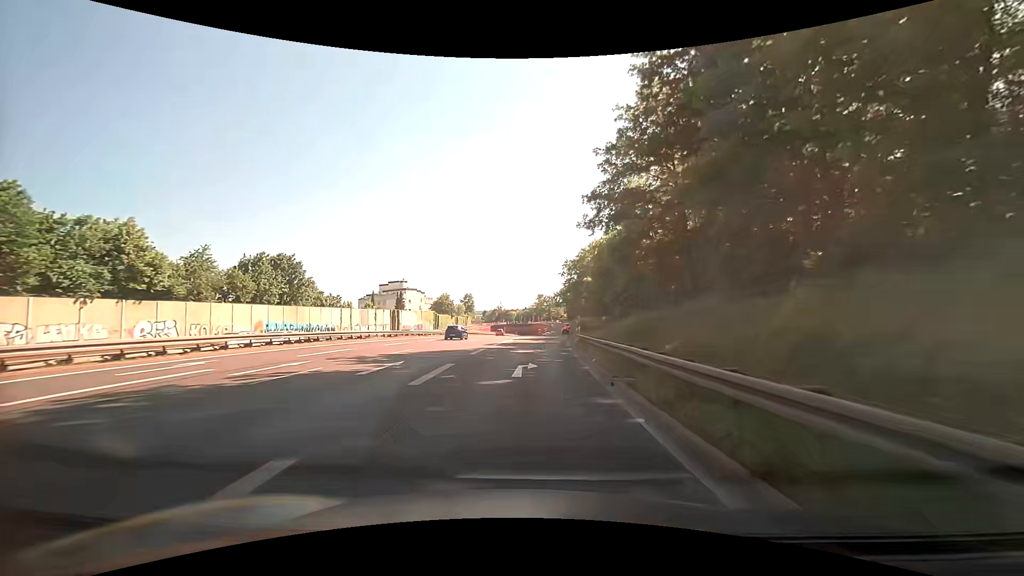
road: trunk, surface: asphalt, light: Day
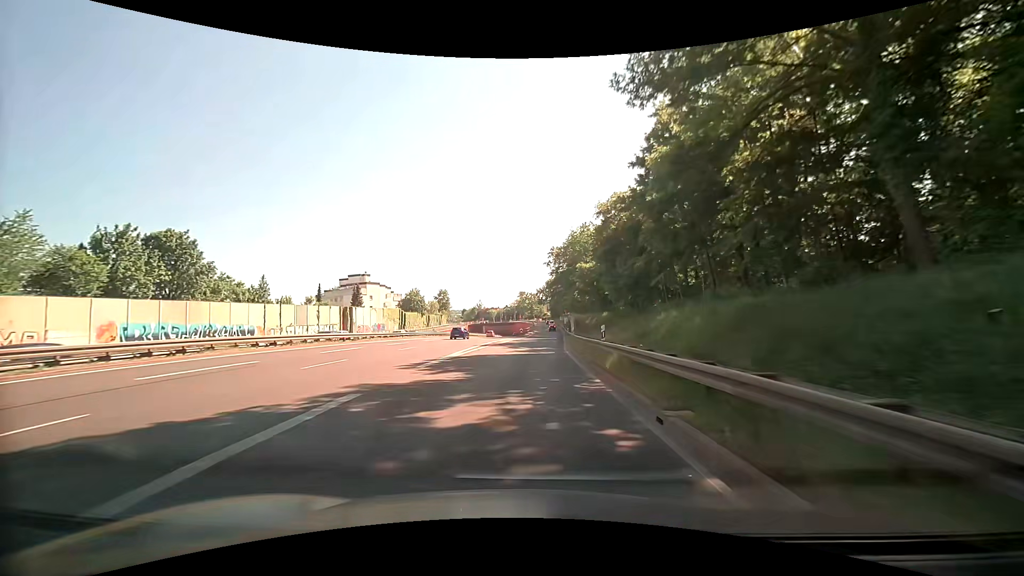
(+0.4, +19.0) m; +2°
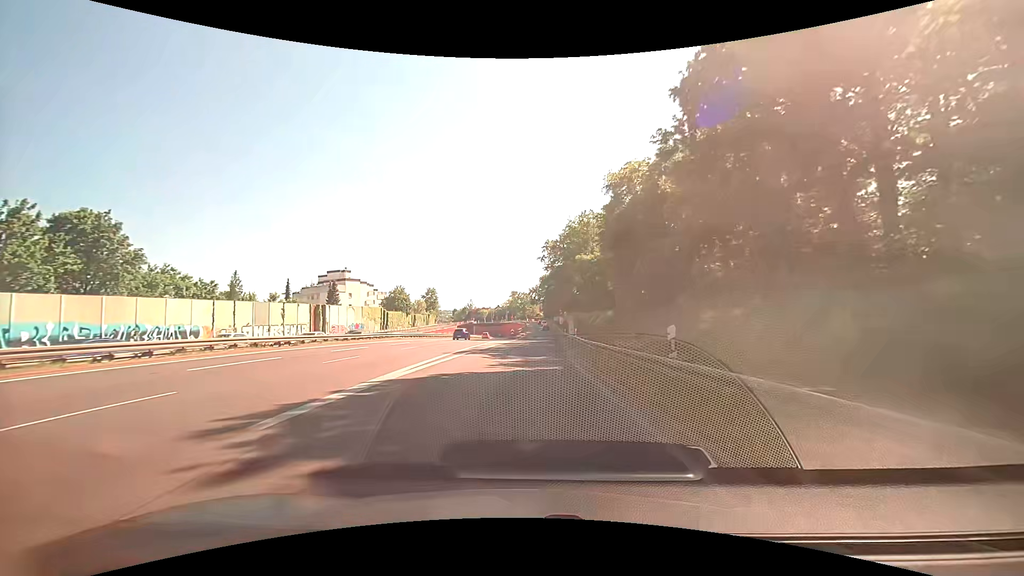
(0.0, +9.2) m; +1°
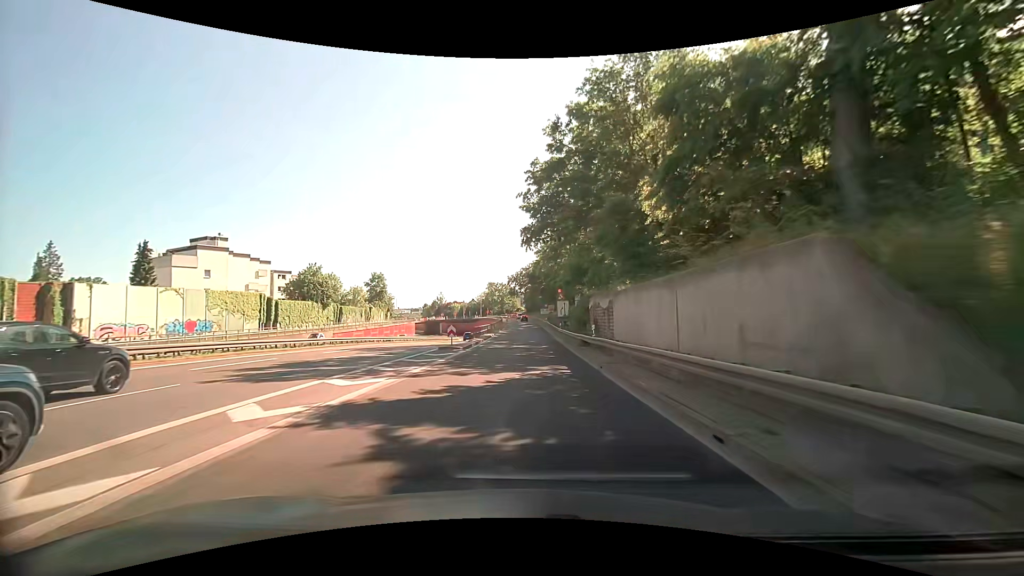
(+1.3, +45.3) m; +2°
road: trunk_link
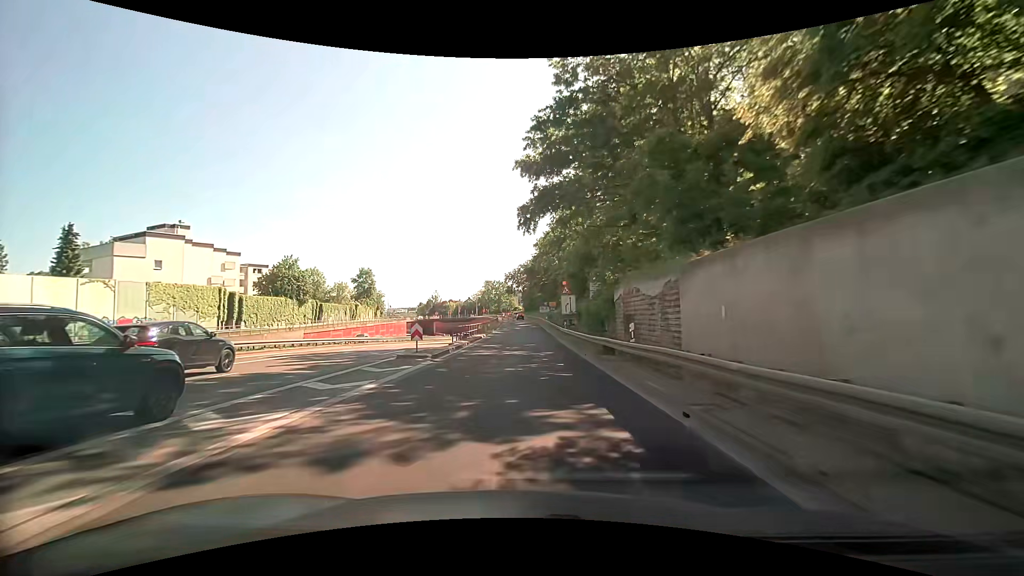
(0.0, +9.1) m; +1°
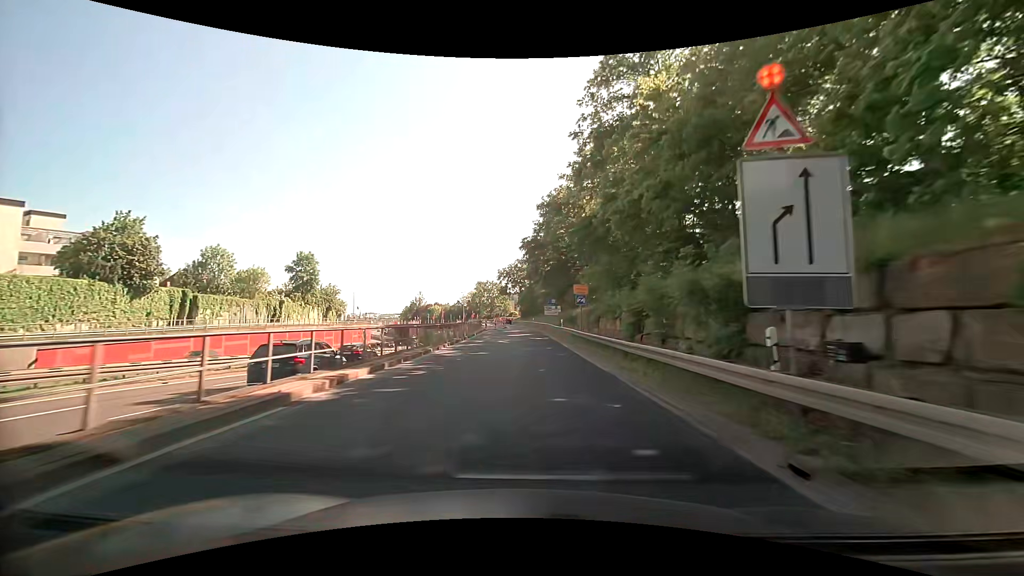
(+0.1, +36.1) m; +1°
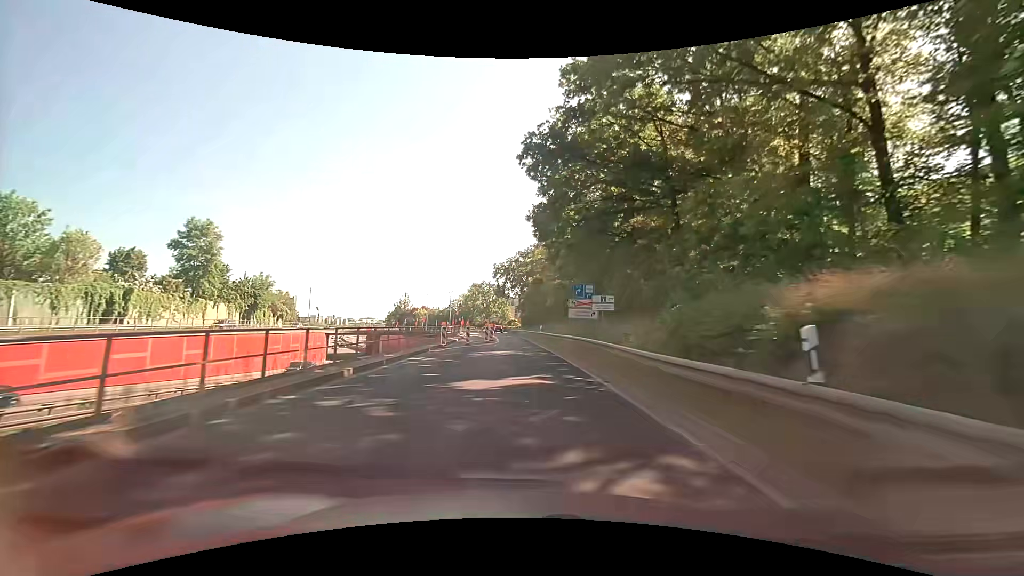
(-0.2, +33.2) m; -1°
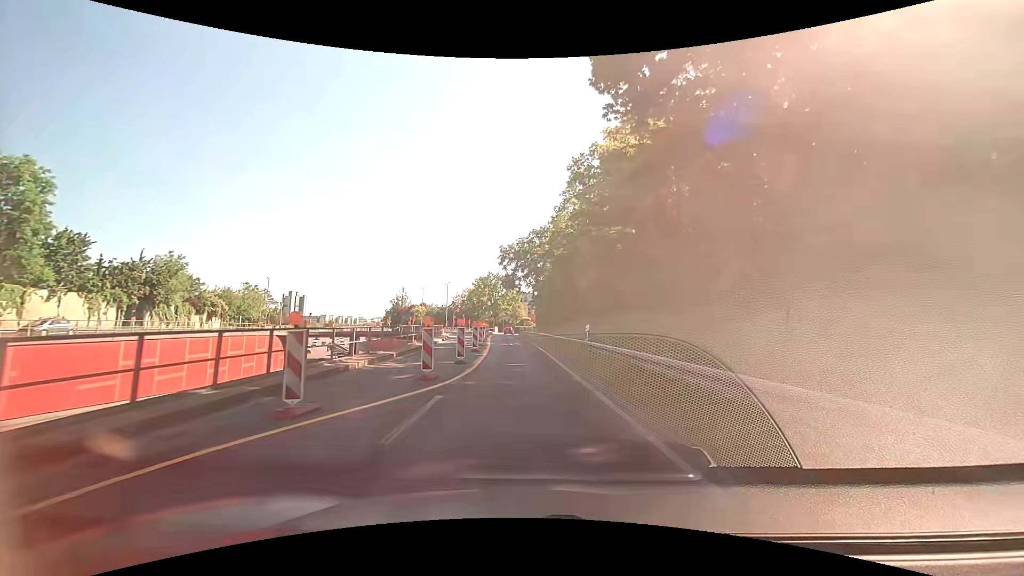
(-0.1, +27.0) m; -1°
(0, +10) (0, +20) (-1, +30) (-1, +40) (-2, +50) (-2, +60) (-3, +70) (-3, +80) (-4, +90) (-4, +100) m
